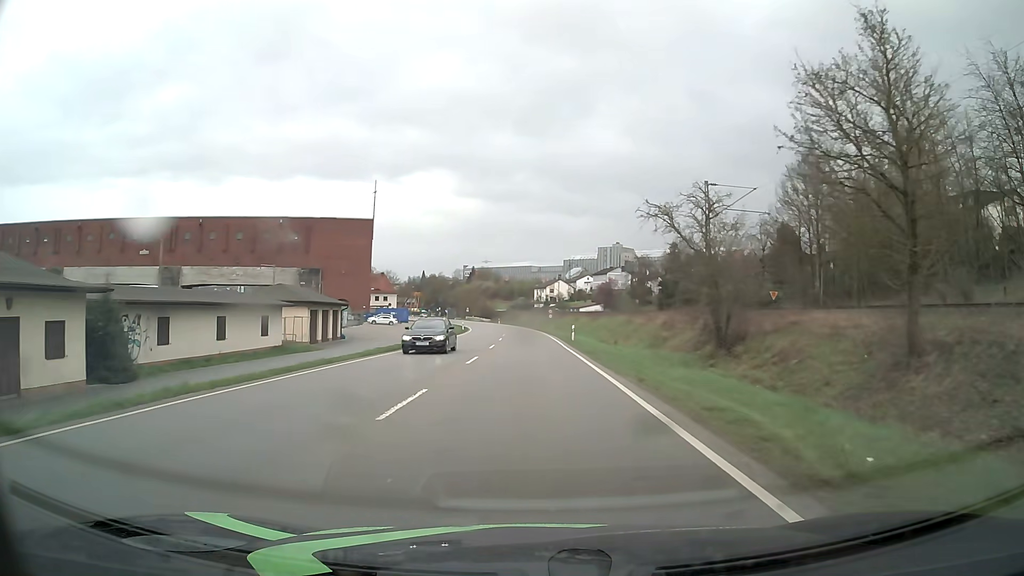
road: primary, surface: asphalt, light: Day
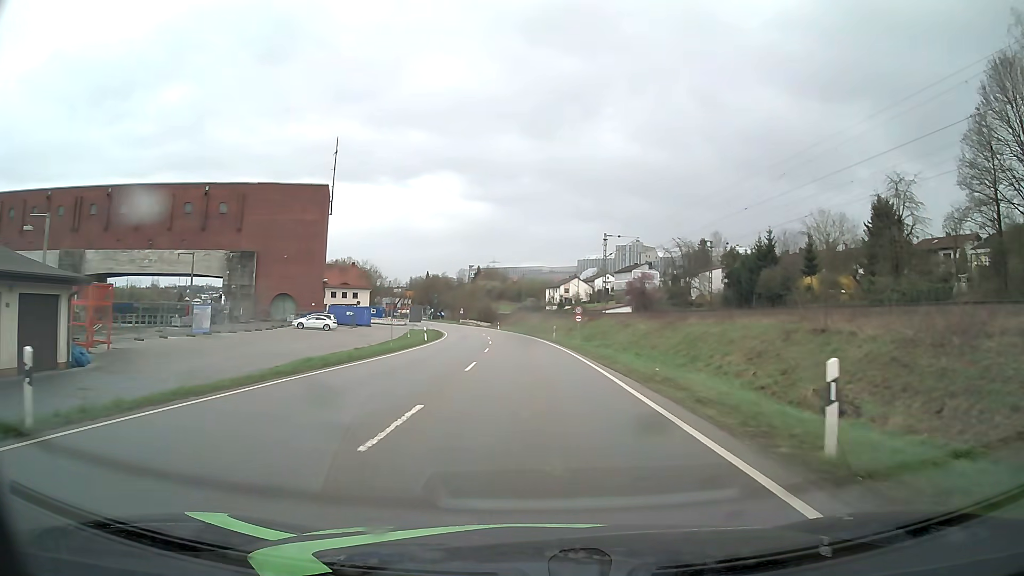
(-0.3, +38.2) m; -1°
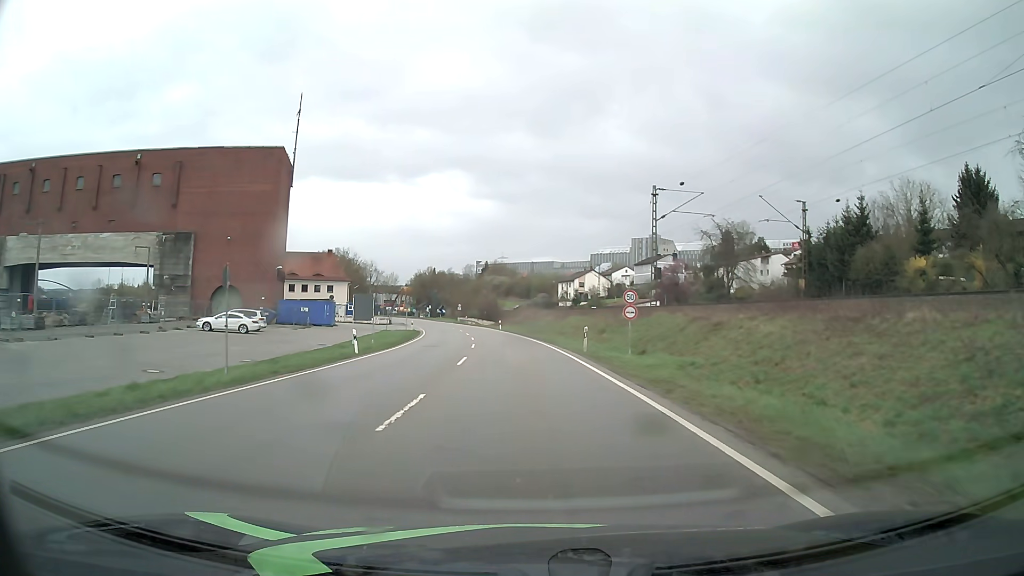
(-0.1, +22.8) m; -1°
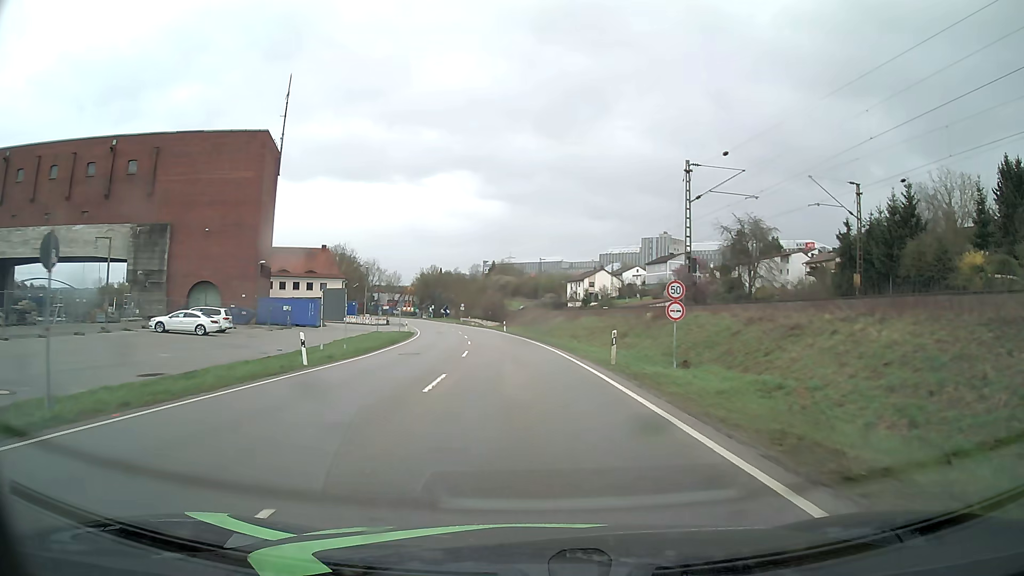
(0.0, +7.6) m; -1°
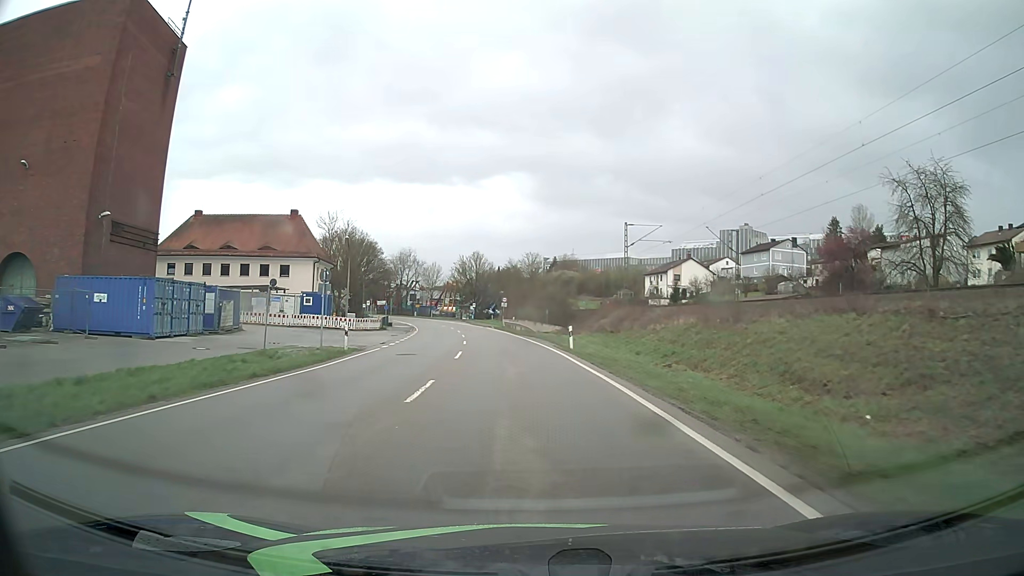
(-1.4, +37.9) m; -5°
